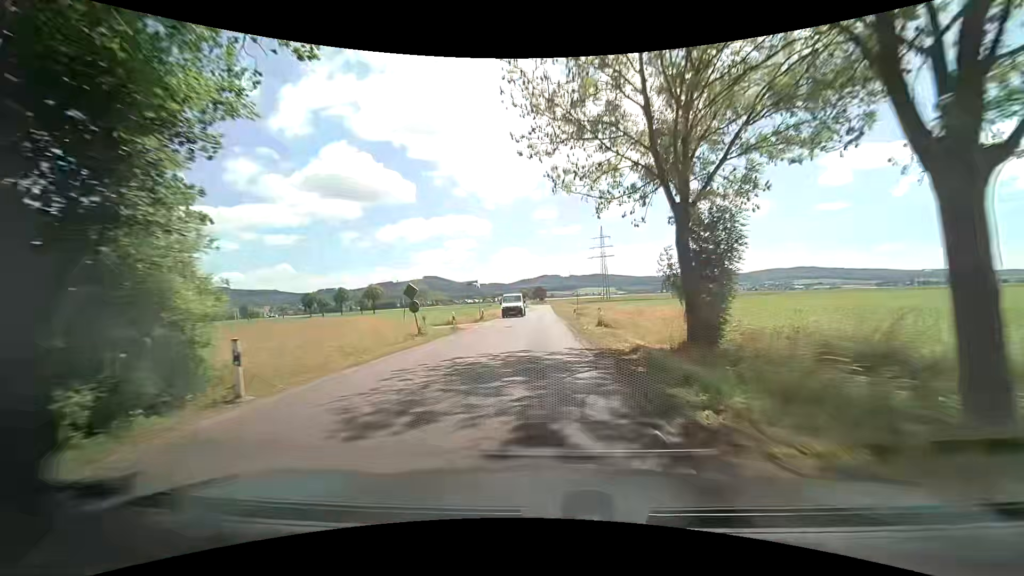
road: secondary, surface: asphalt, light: Day
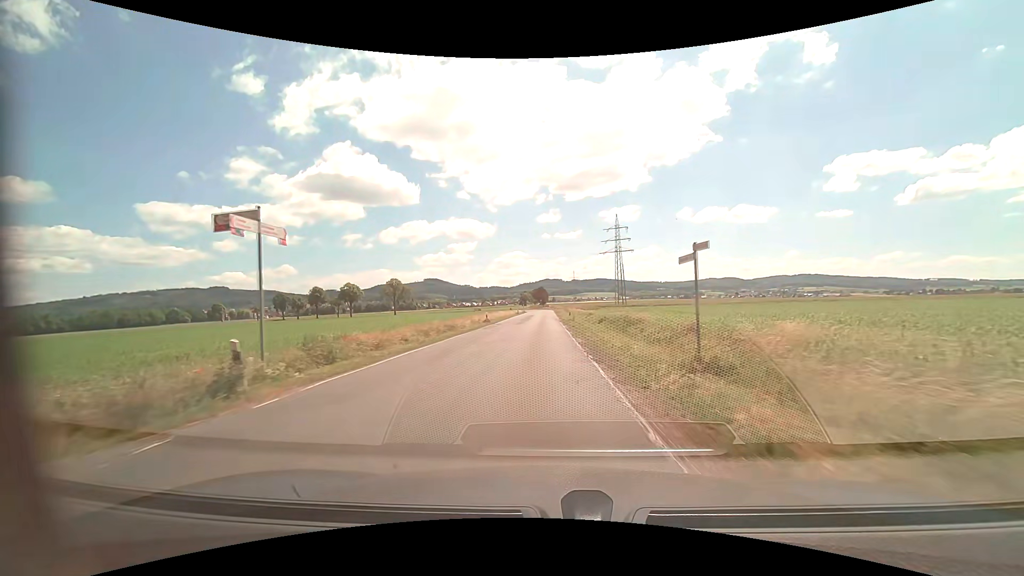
(-0.4, +35.7) m; -1°
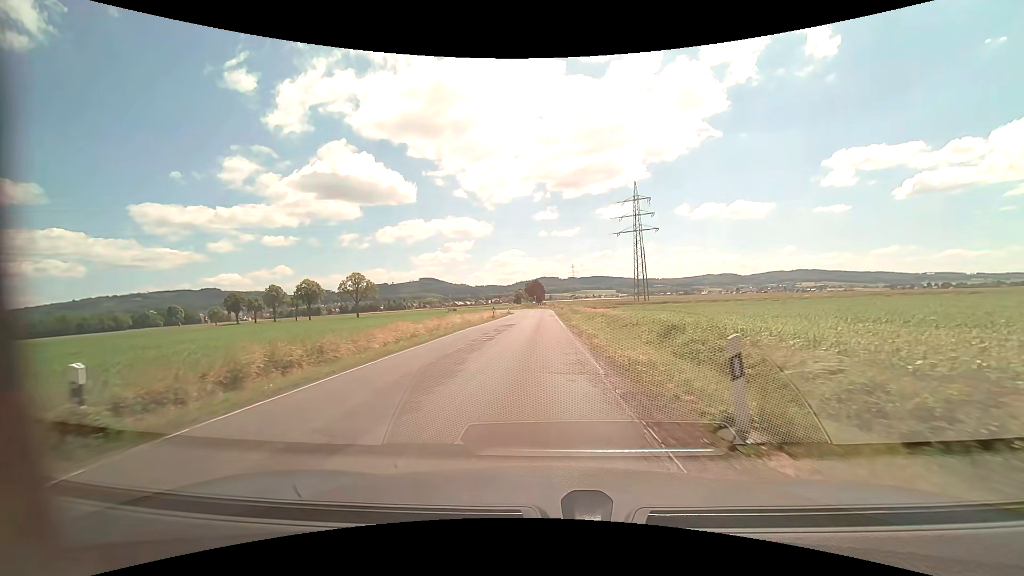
(+0.3, +39.9) m; 0°
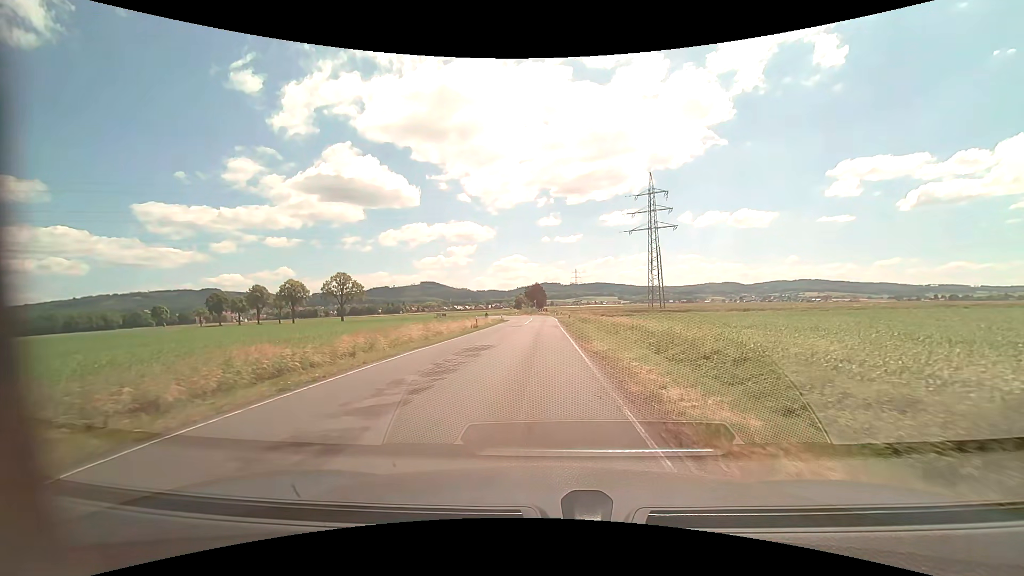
(0.0, +14.5) m; -1°
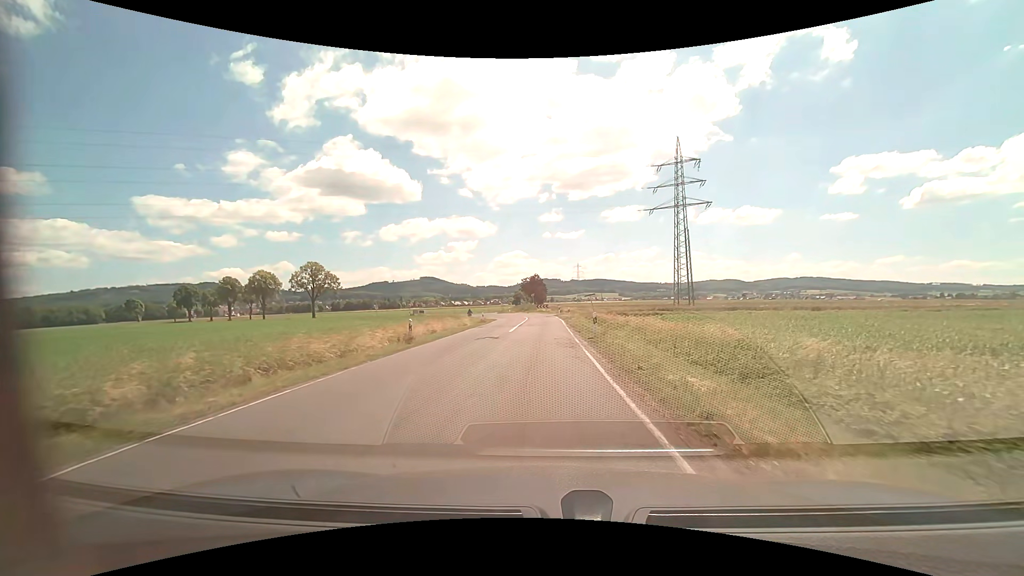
(+0.2, +20.5) m; +1°
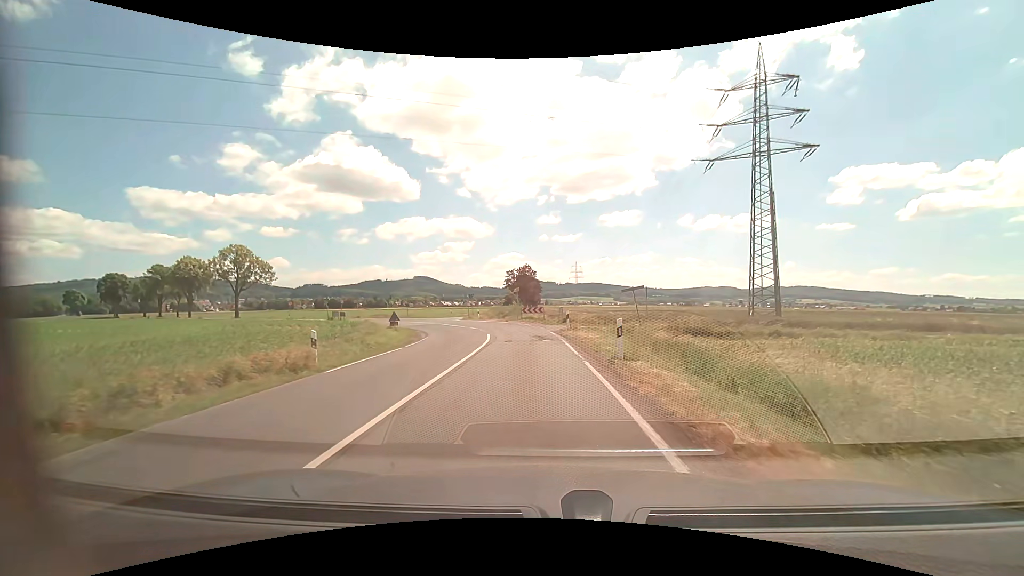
(+0.1, +33.2) m; +1°
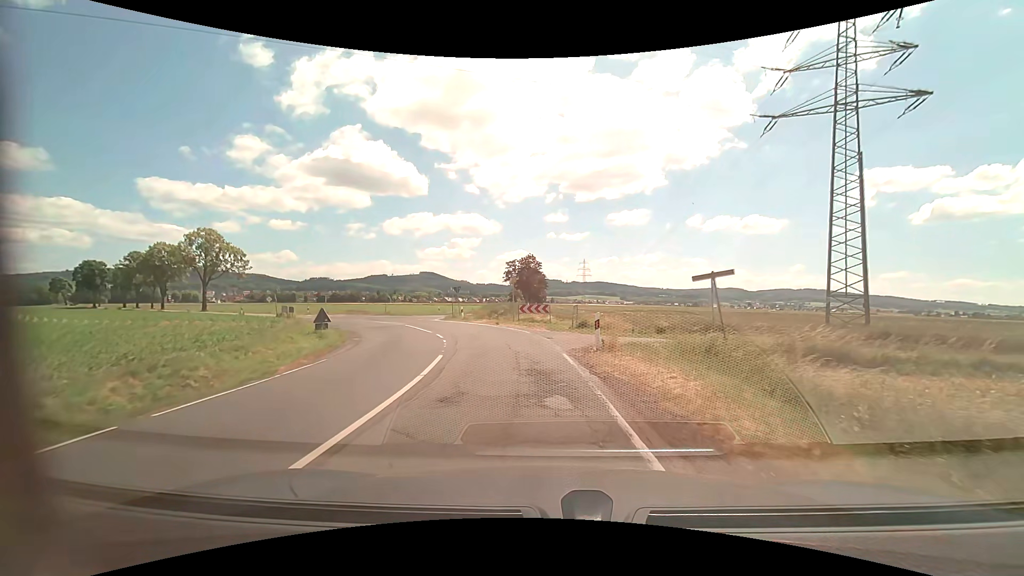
(-0.1, +12.9) m; 0°
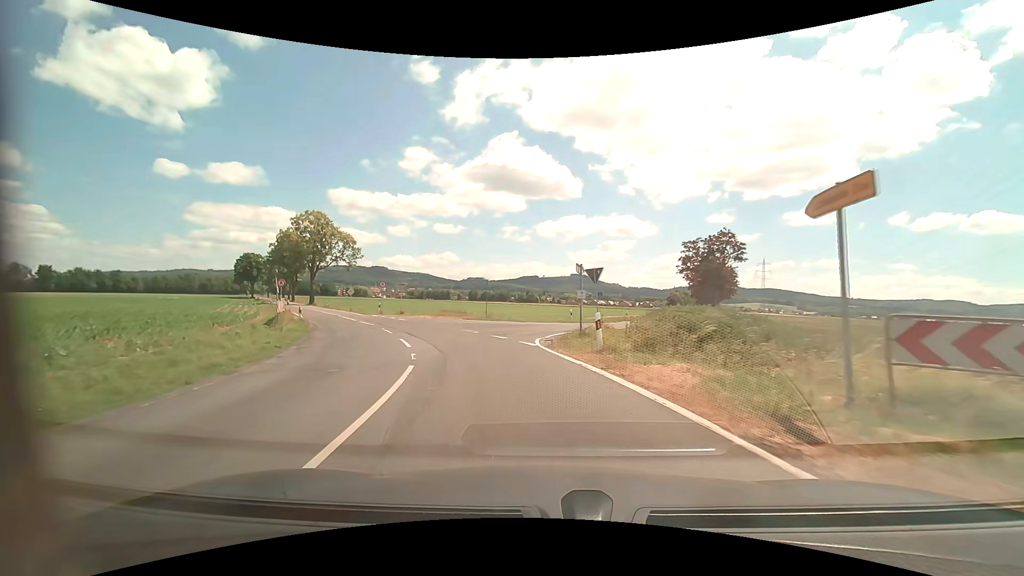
(-3.2, +24.8) m; -17°
(-1, +10) (-4, +20) (-8, +29) (-13, +37) (-18, +46) (-24, +54) (-29, +62) (-35, +71) (-40, +79) (-45, +88) m
